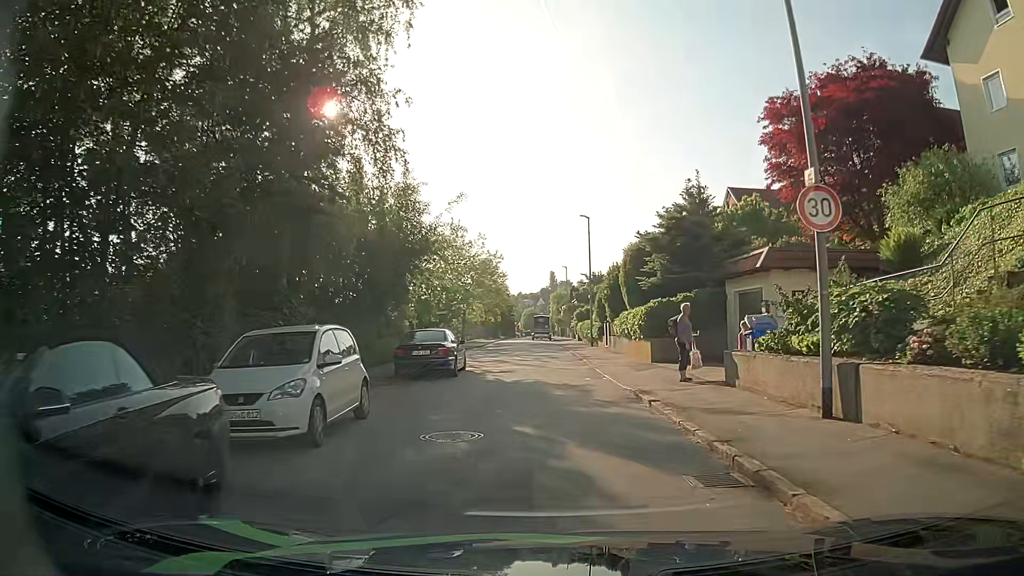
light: Day
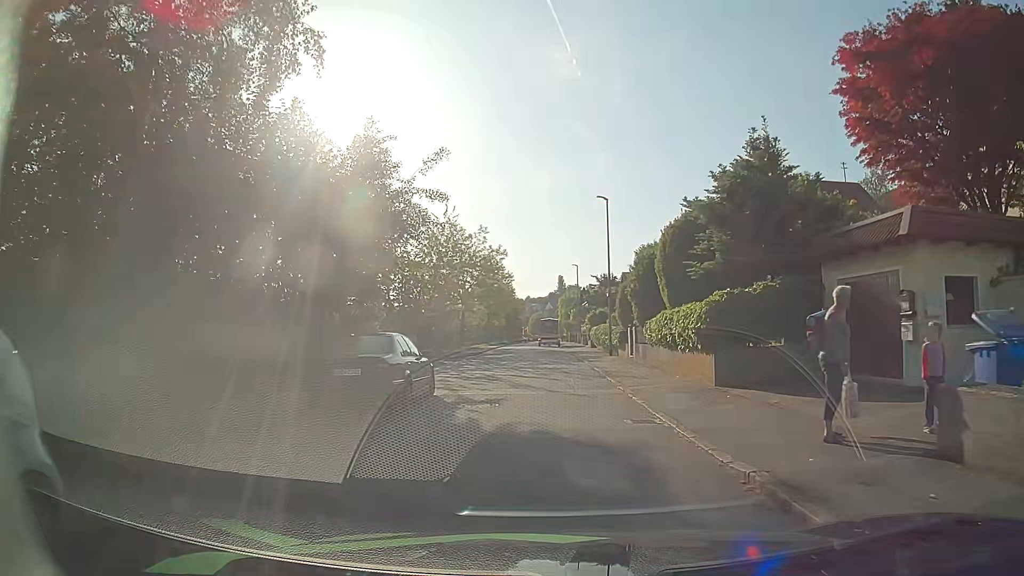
(0.0, +7.6) m; +1°
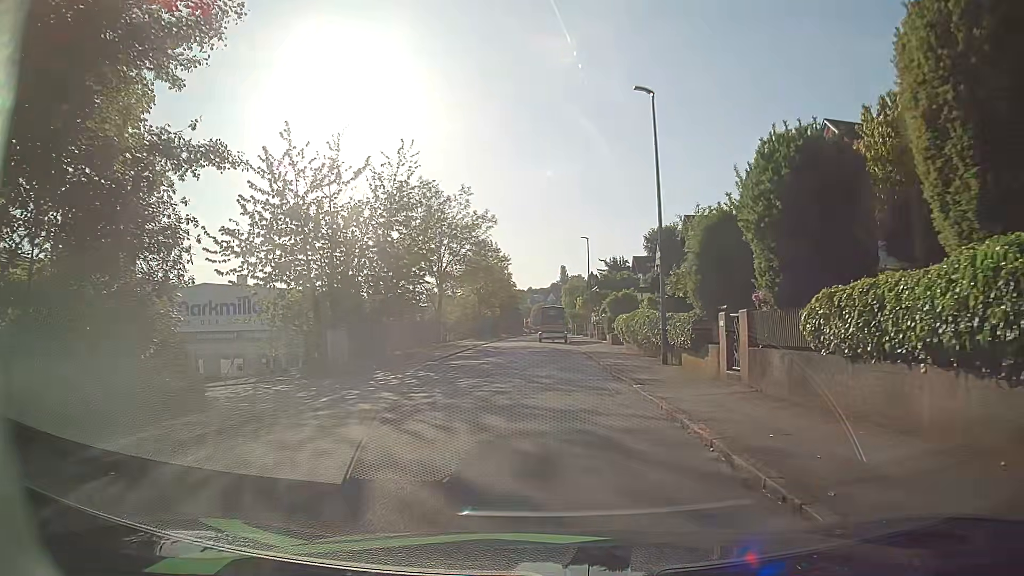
(-0.4, +15.2) m; -1°
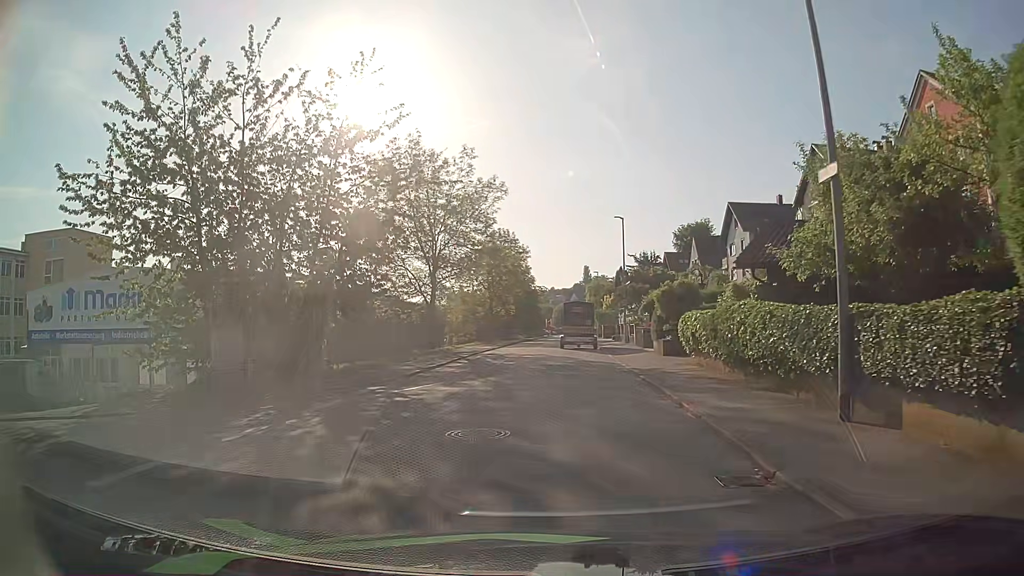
(0.0, +11.1) m; -2°
